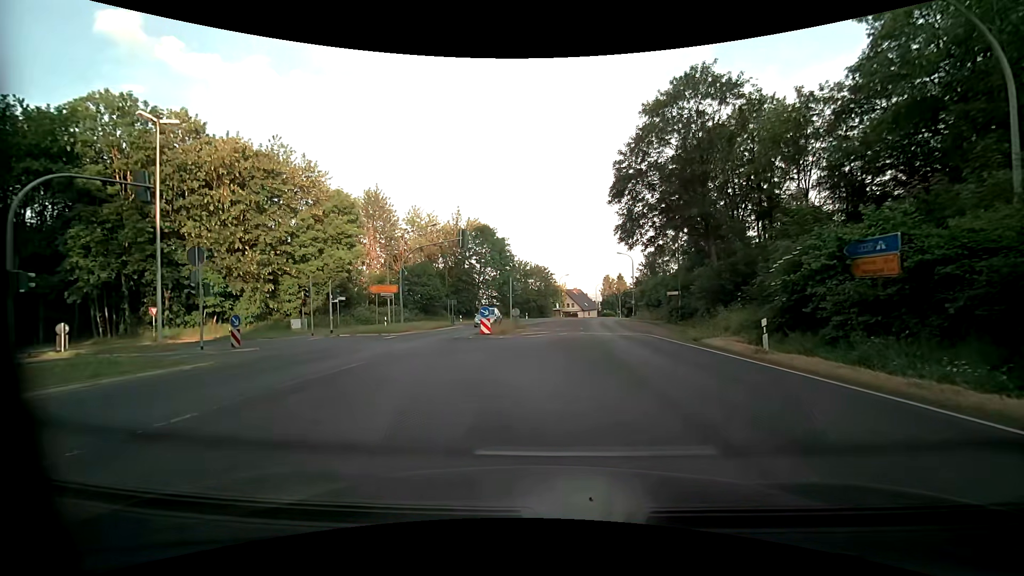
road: primary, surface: asphalt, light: Day
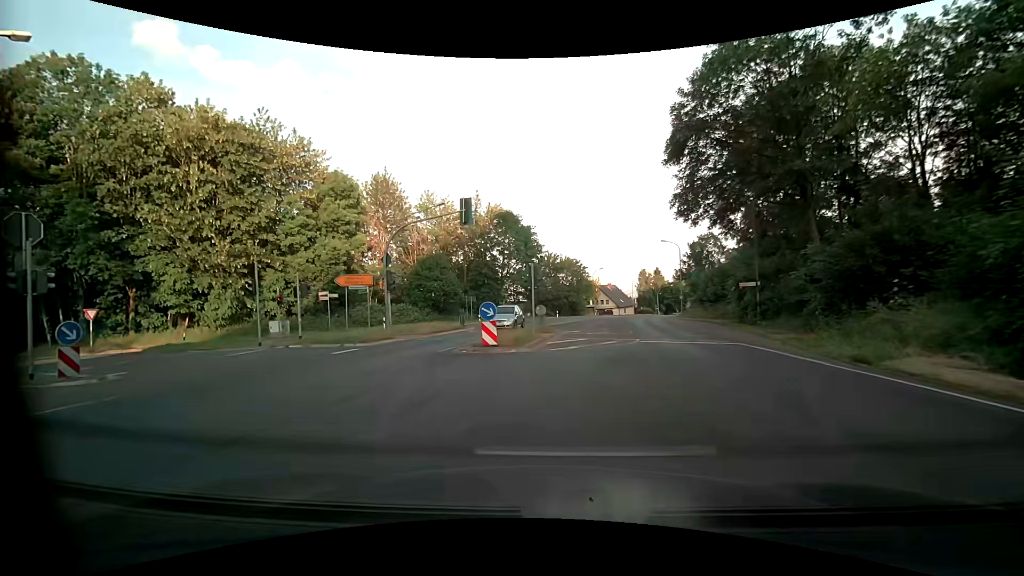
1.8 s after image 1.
(-0.1, +9.3) m; -3°
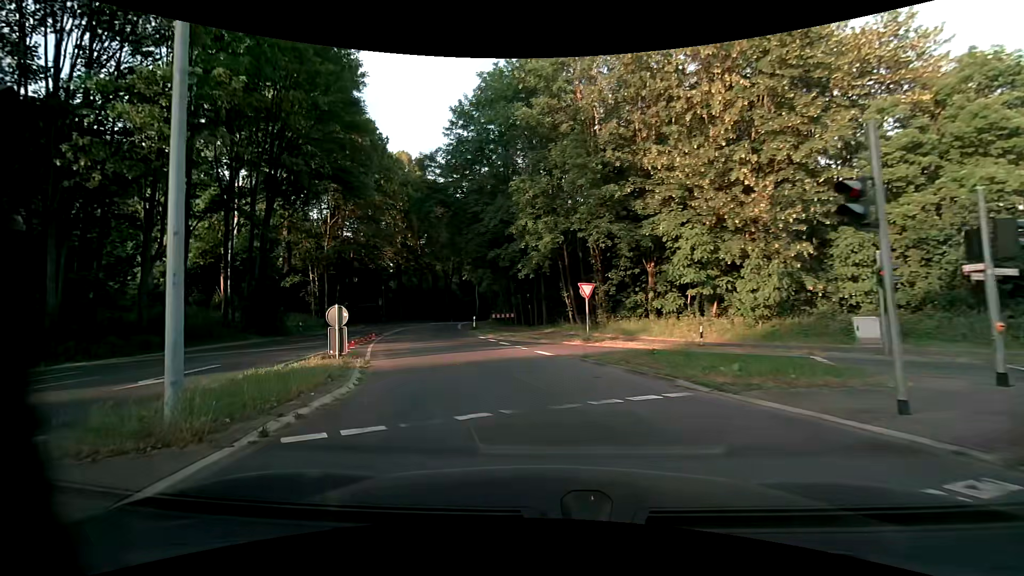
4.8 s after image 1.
(-8.4, +15.4) m; -58°
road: secondary
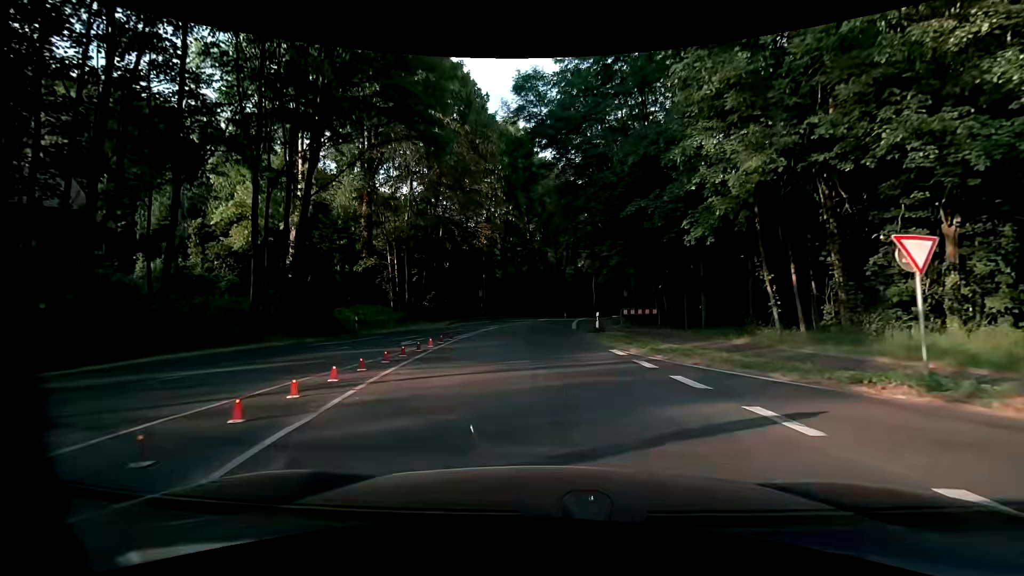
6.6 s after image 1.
(-1.7, +13.2) m; -13°
(0, +10) (0, +20) (0, +30) (+1, +40) (+2, +50) (+3, +60) (+5, +70) (+7, +79) (+9, +89) (+11, +99) m
